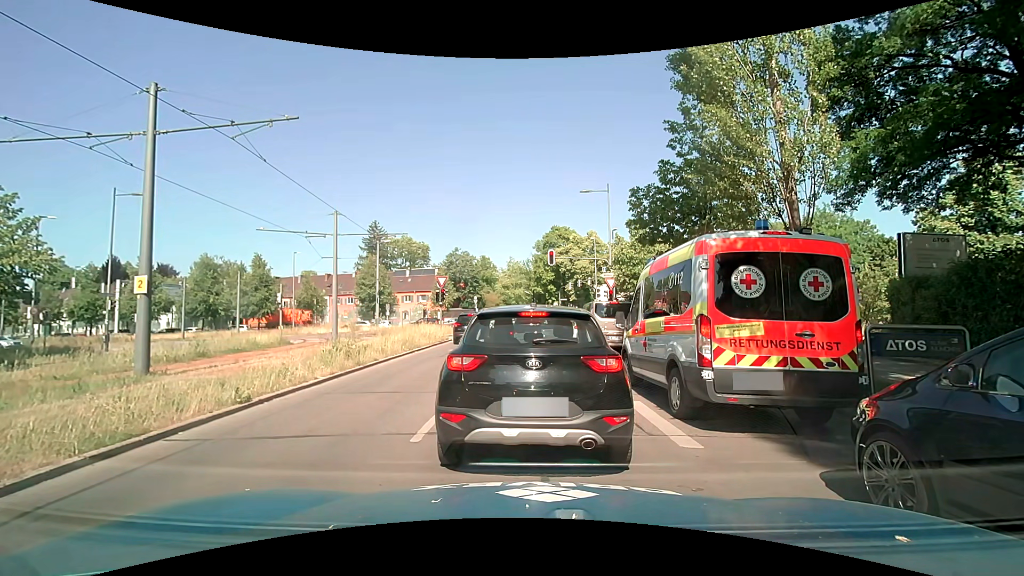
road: secondary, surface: asphalt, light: Day
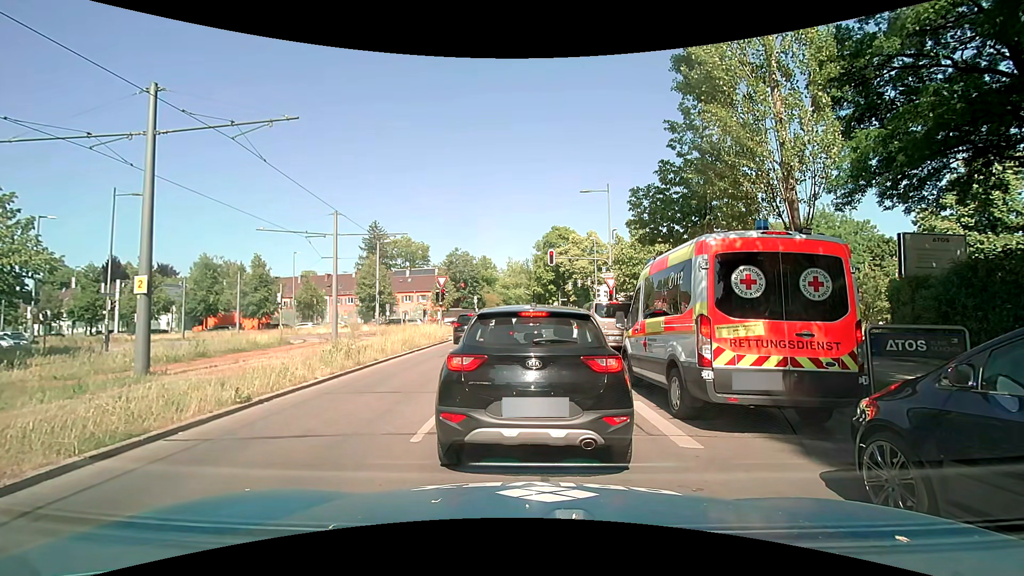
(0.0, 0.0) m; 0°
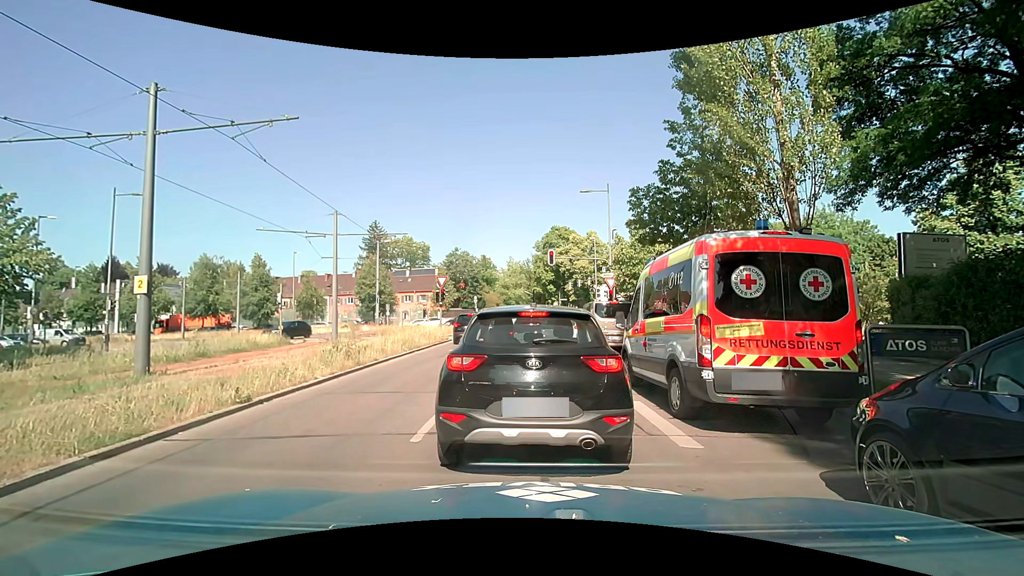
(0.0, 0.0) m; 0°
